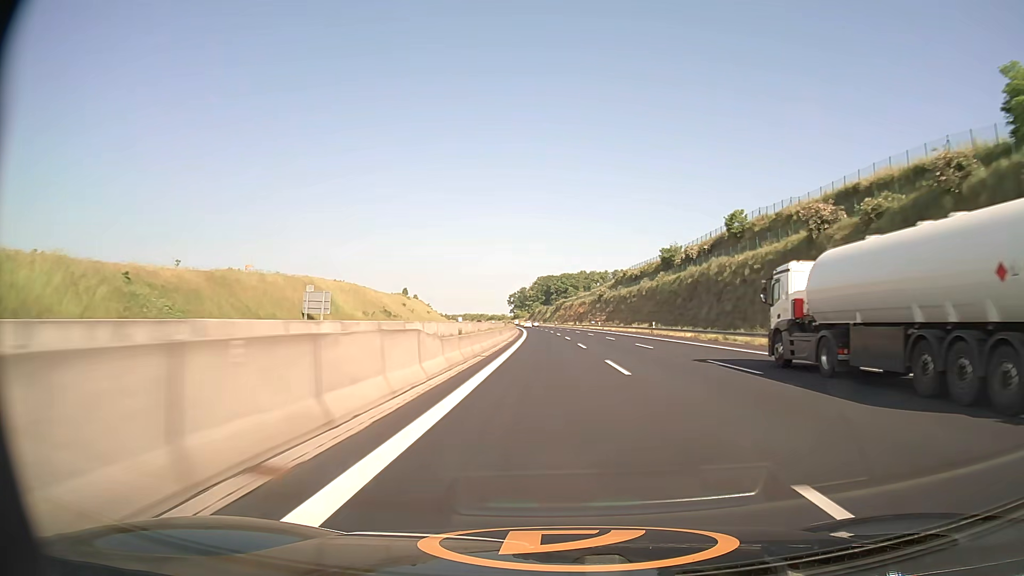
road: motorway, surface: asphalt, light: Day
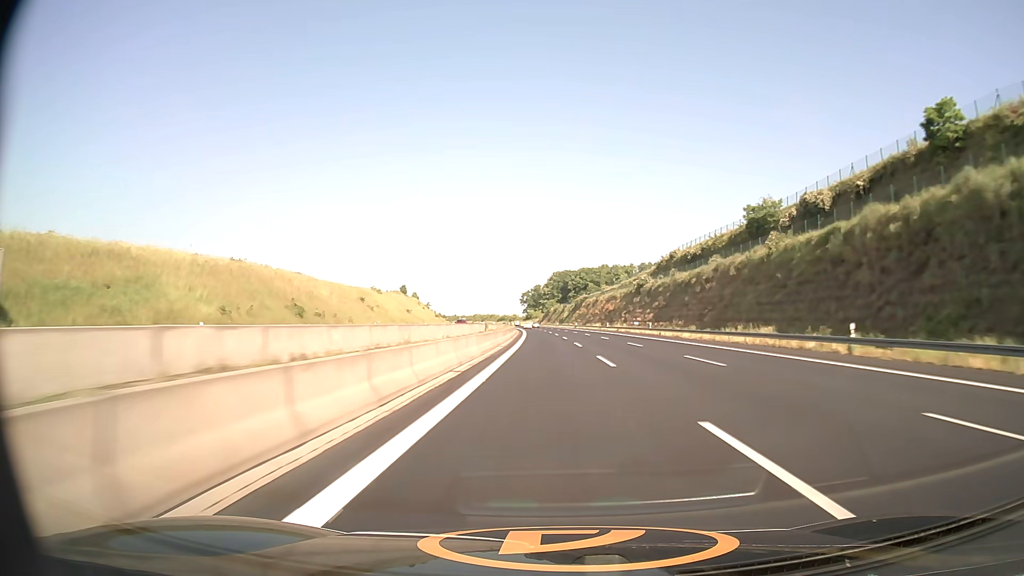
(-0.6, +50.1) m; -1°
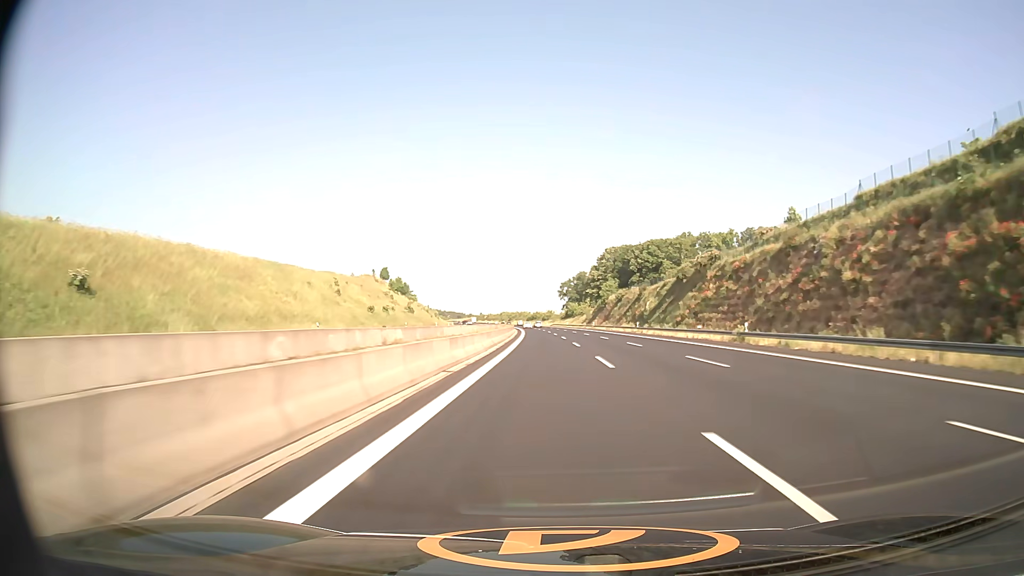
(-3.9, +126.1) m; -4°
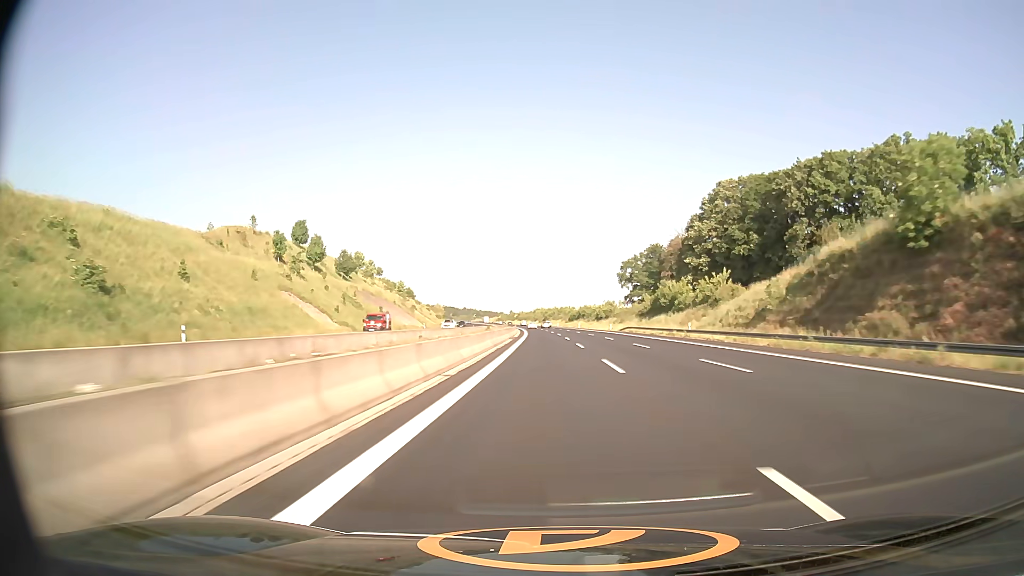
(-4.2, +127.1) m; -4°
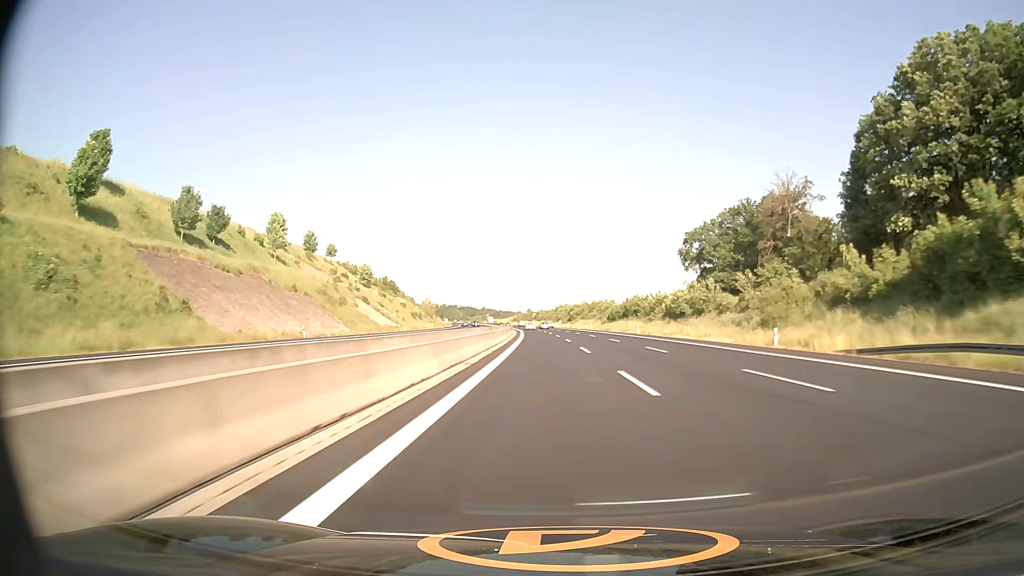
(-1.3, +77.1) m; -2°
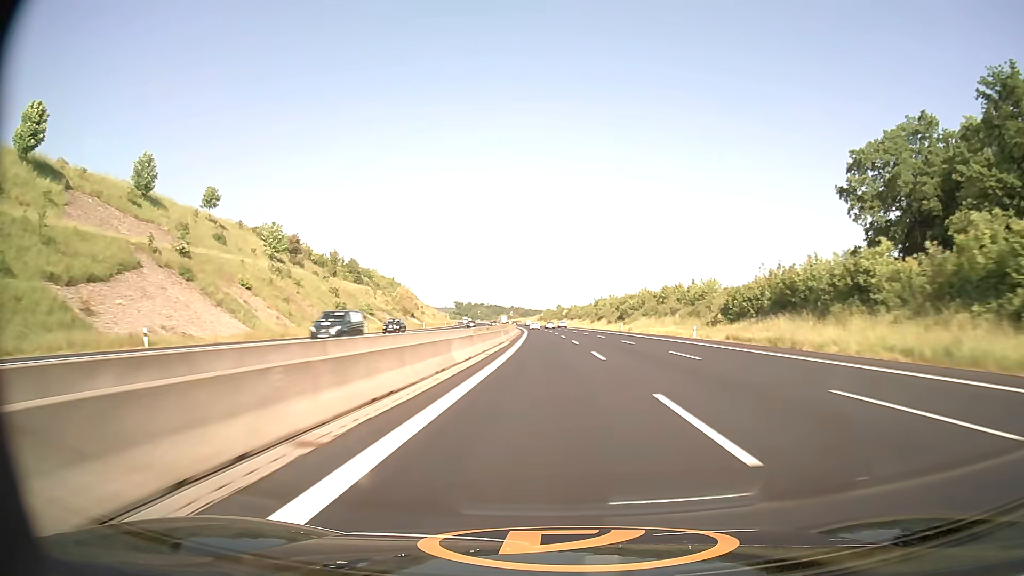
(-1.7, +77.6) m; -3°
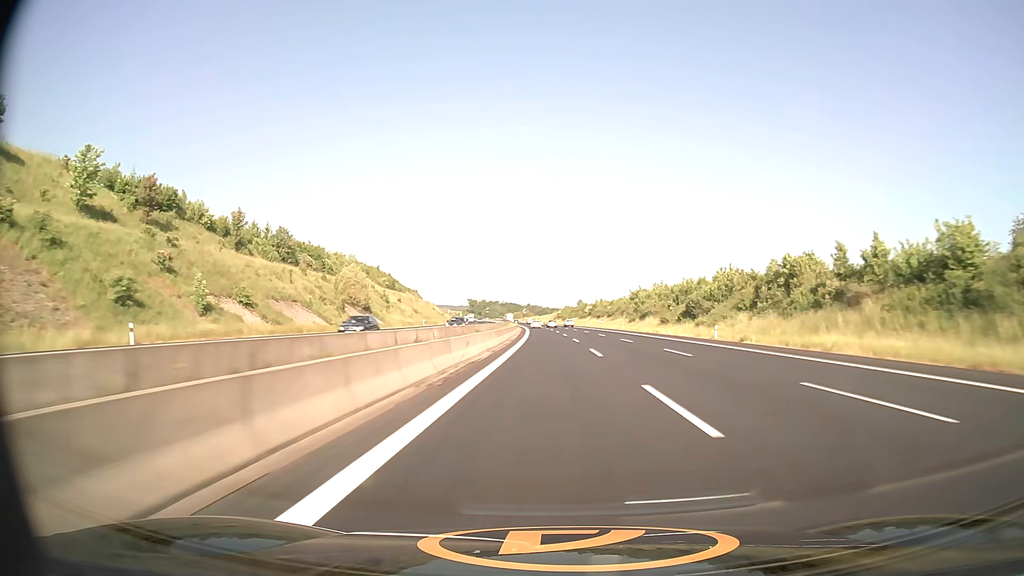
(-0.7, +52.0) m; -2°
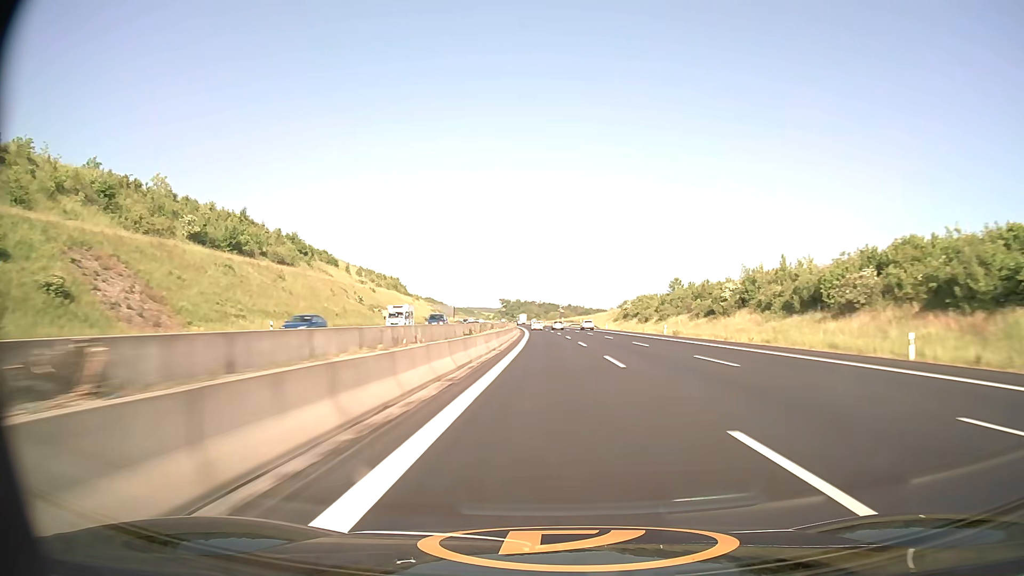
(-3.8, +131.0) m; -3°
(0, +10) (0, +20) (0, +30) (0, +40) (0, +50) (-1, +60) (-1, +70) (-1, +80) (-2, +90) (-2, +100) m
